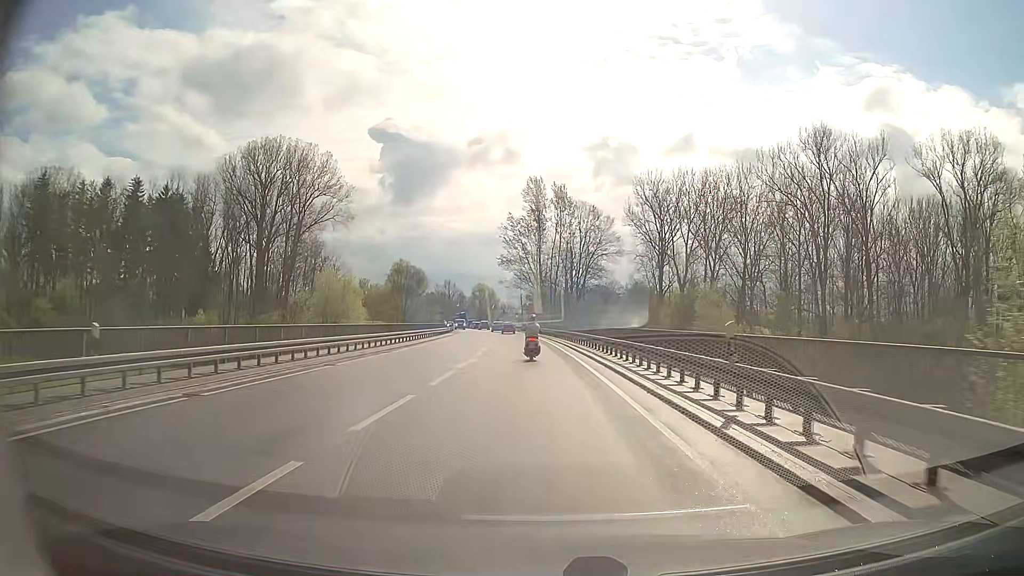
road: secondary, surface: asphalt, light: Day
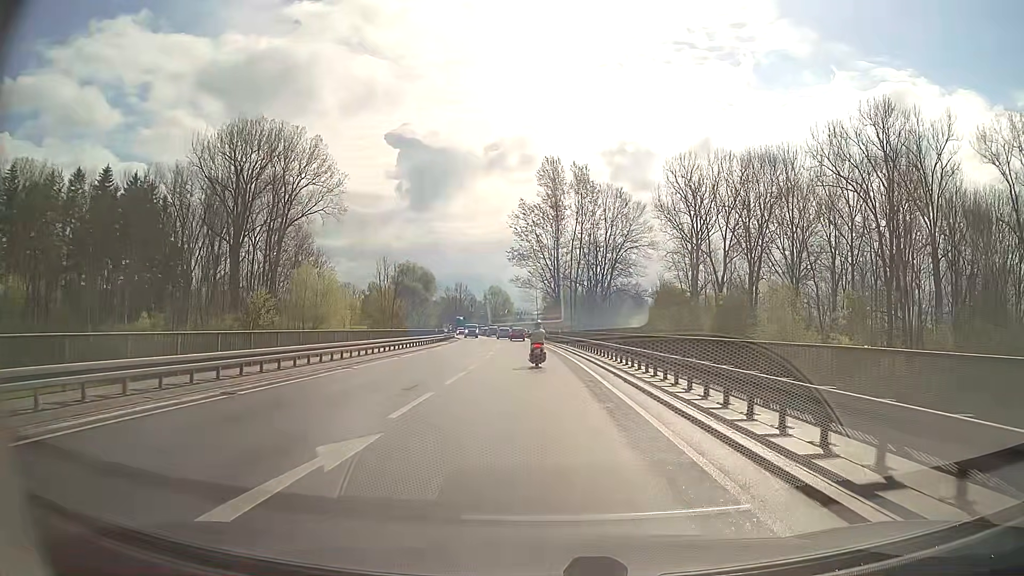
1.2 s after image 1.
(-0.2, +16.3) m; -1°
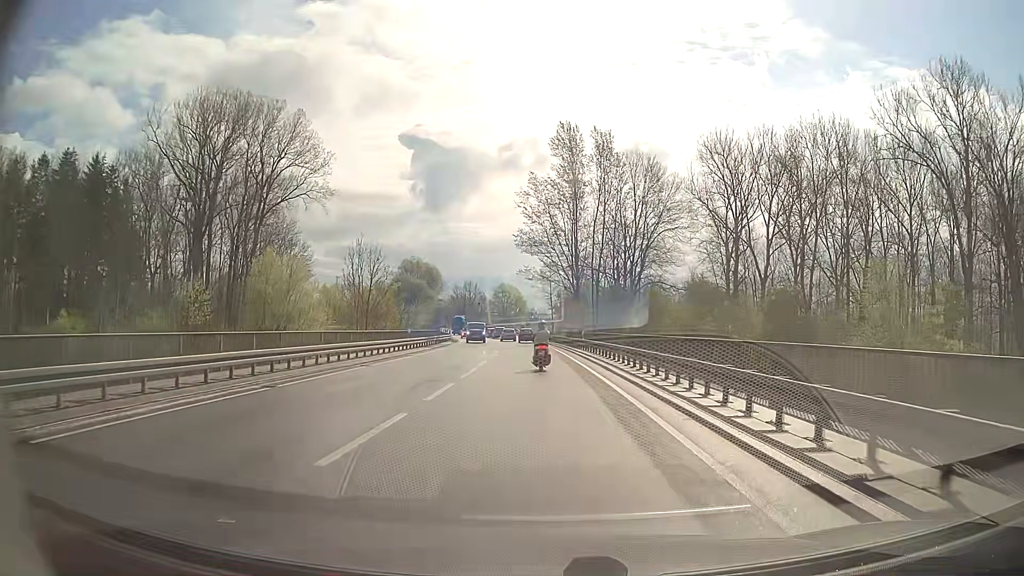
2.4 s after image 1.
(-0.2, +15.6) m; -1°
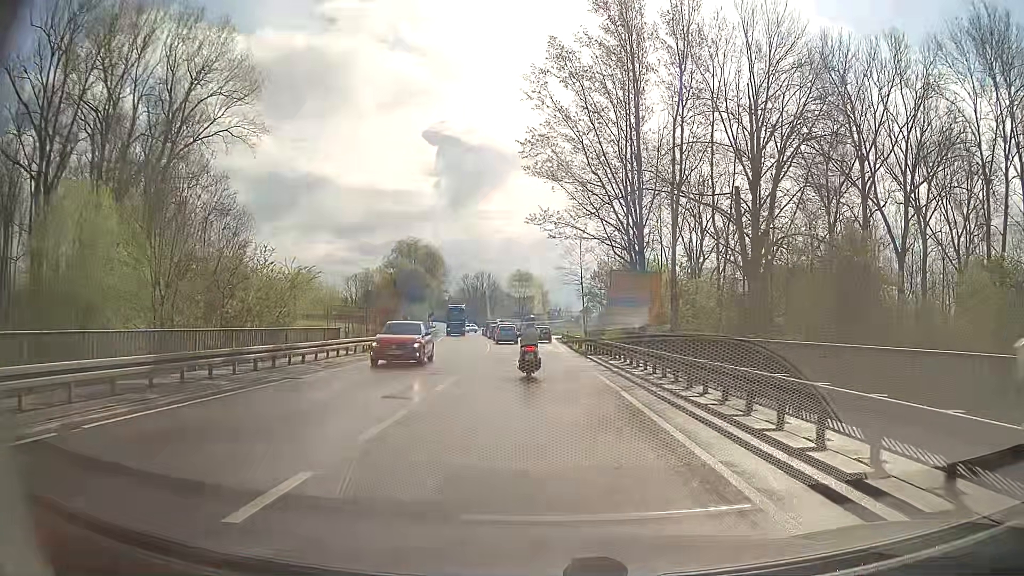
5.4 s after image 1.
(-0.6, +34.4) m; -2°
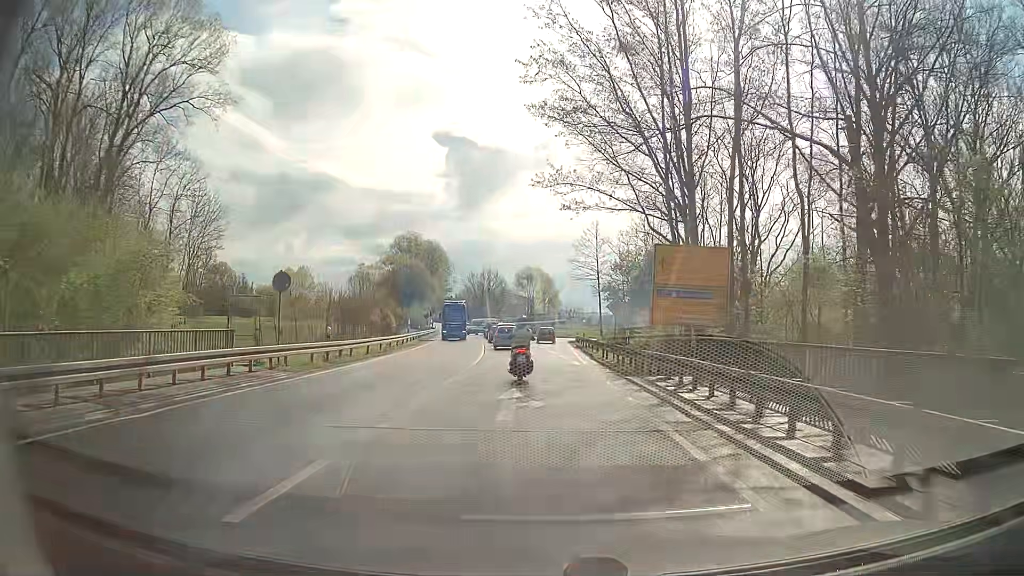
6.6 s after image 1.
(0.0, +11.0) m; -1°
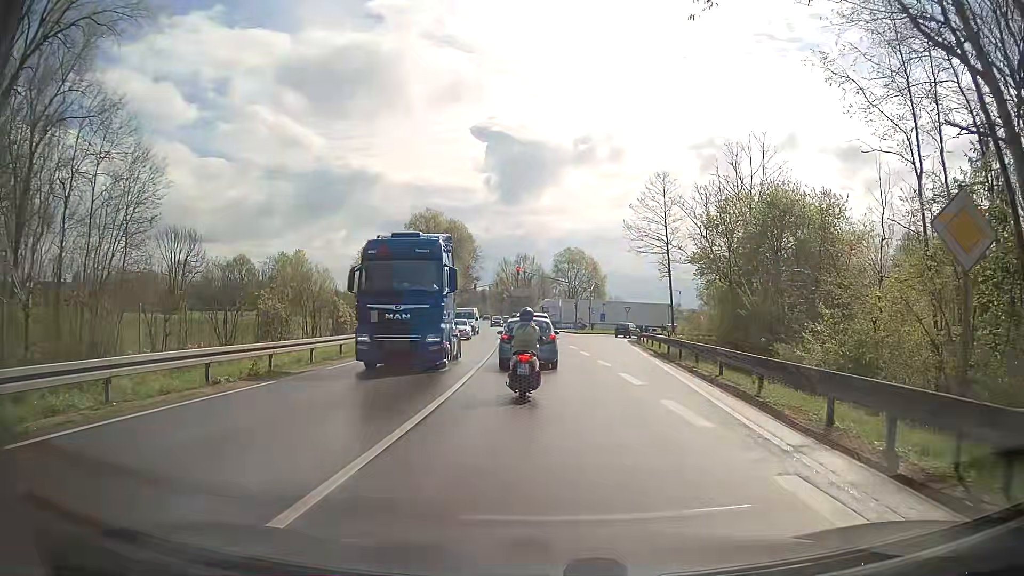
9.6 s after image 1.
(-0.6, +21.6) m; -3°
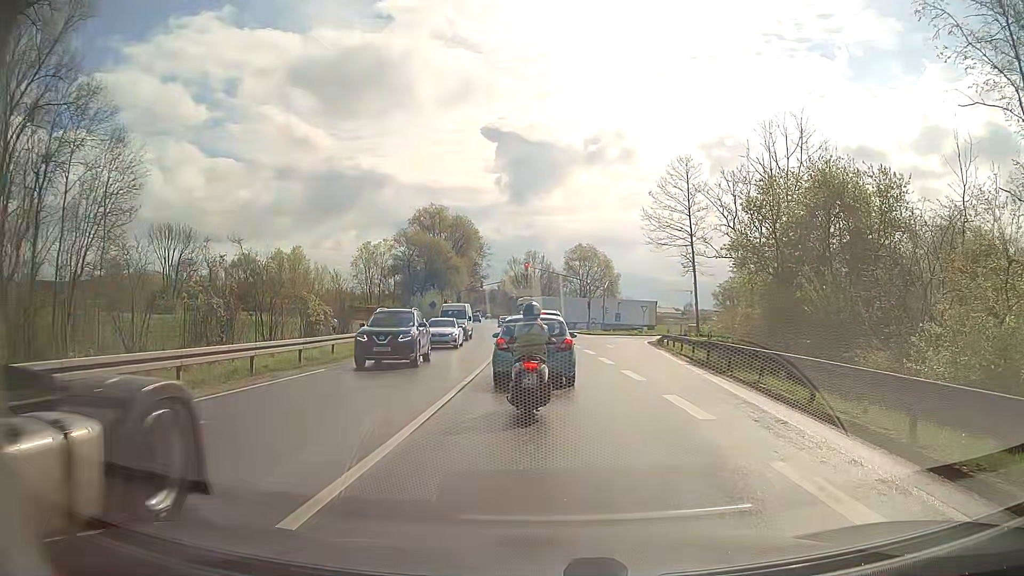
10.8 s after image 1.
(-0.1, +5.2) m; -2°
